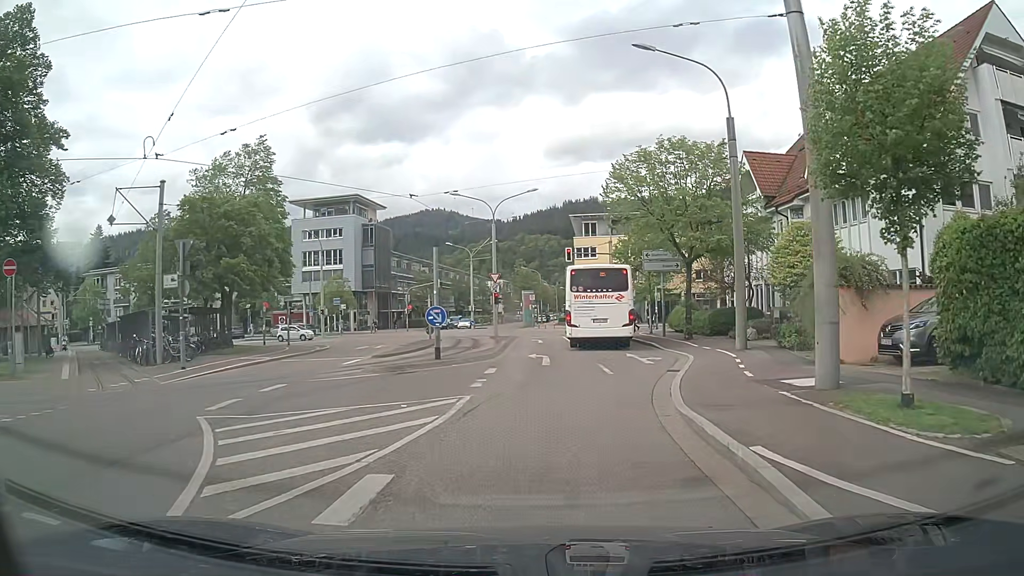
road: unclassified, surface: asphalt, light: Day
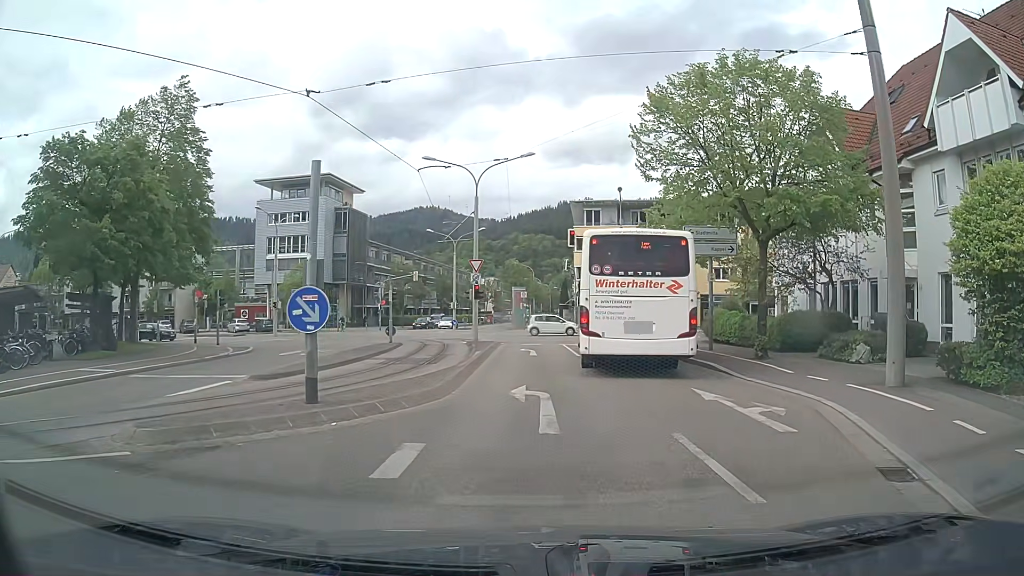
(+0.1, +10.6) m; +1°
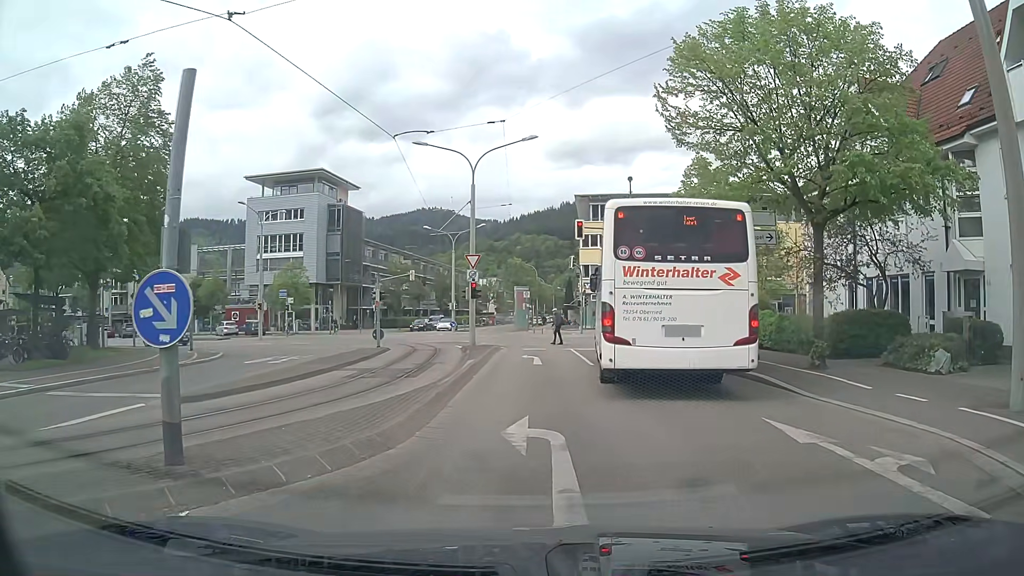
(0.0, +3.8) m; 0°
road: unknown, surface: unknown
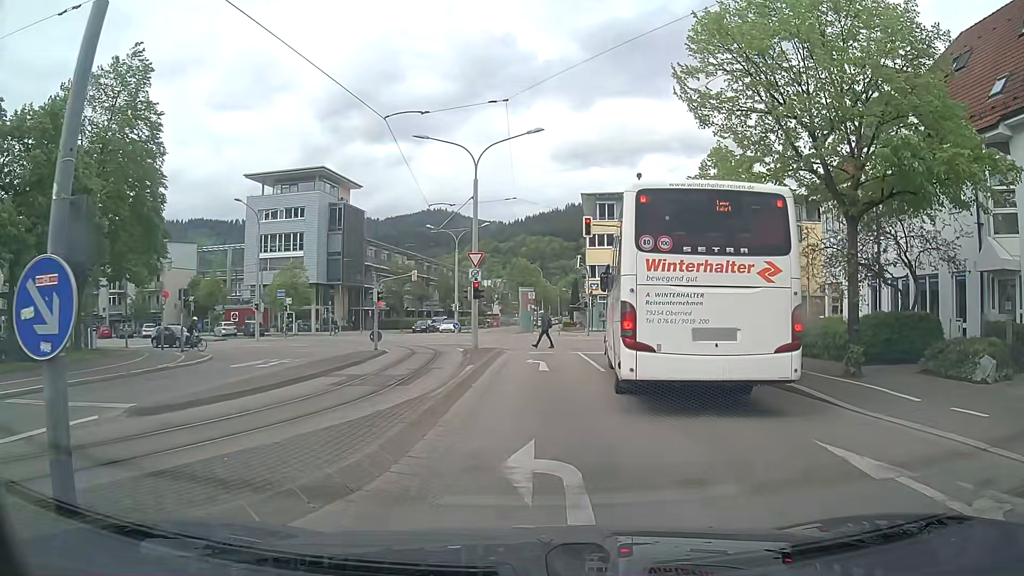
(0.0, +1.6) m; -1°
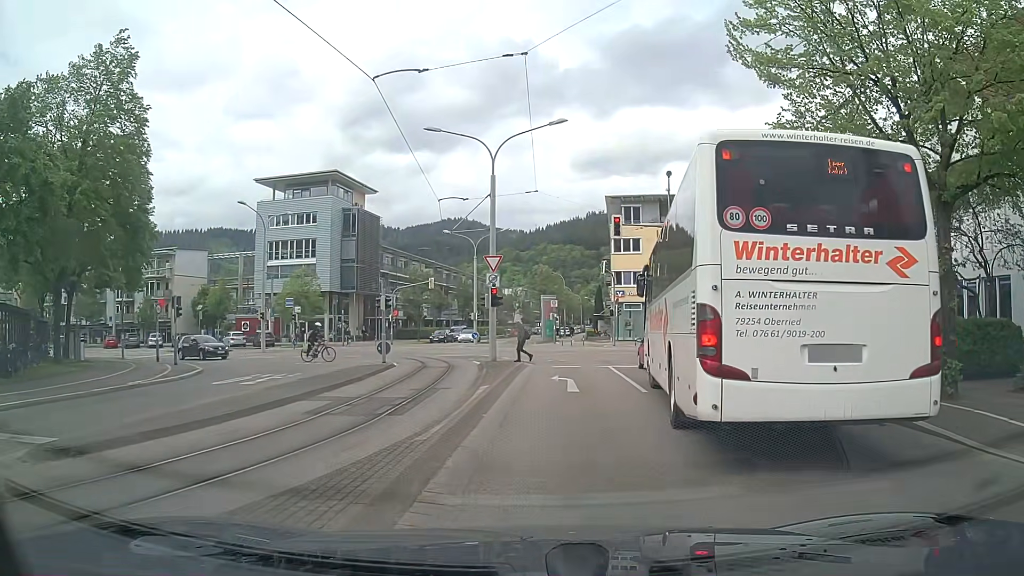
(0.0, +3.0) m; -2°
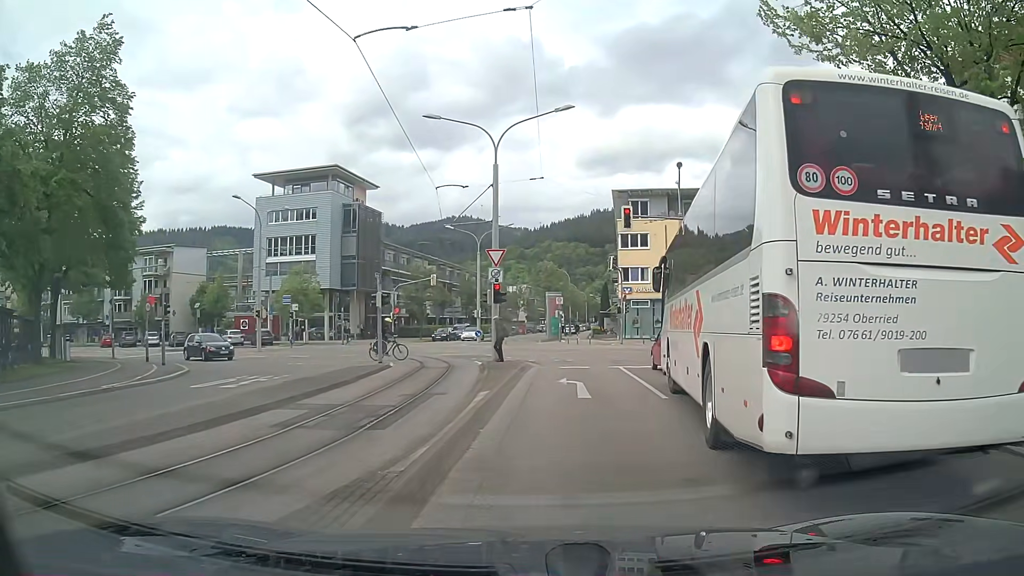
(0.0, +1.7) m; 0°
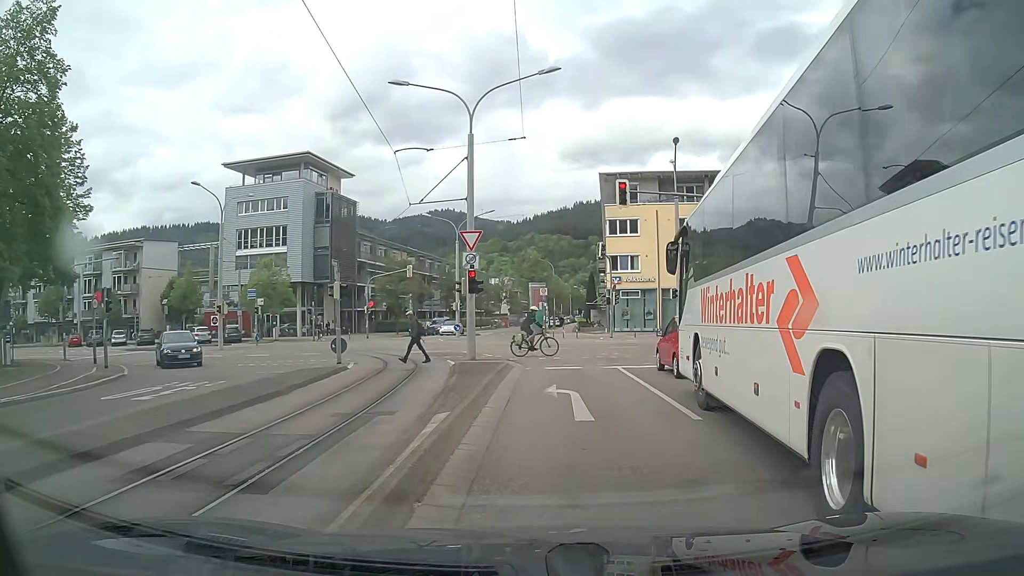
(0.0, +3.7) m; +1°
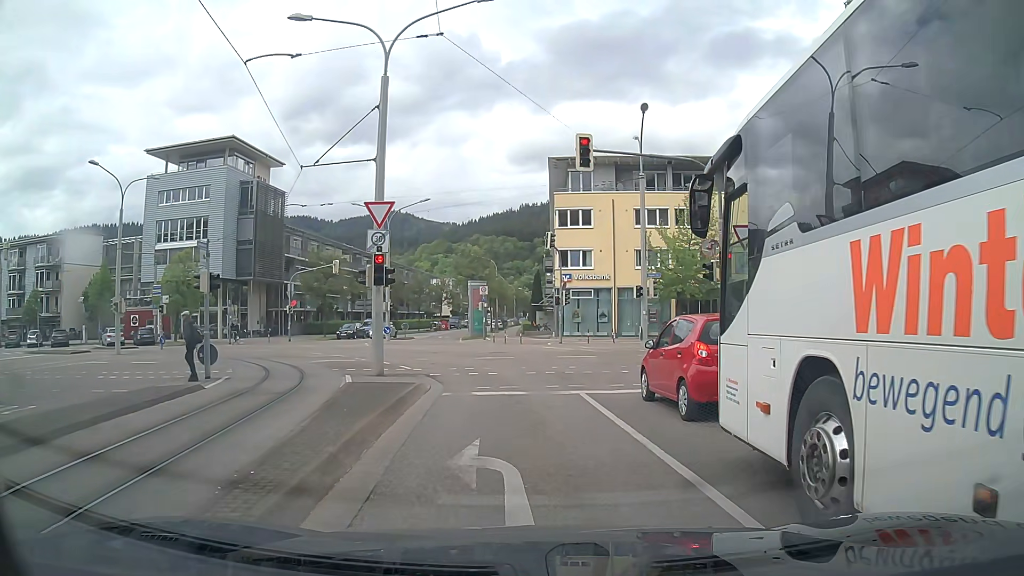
(+0.3, +6.2) m; +6°
